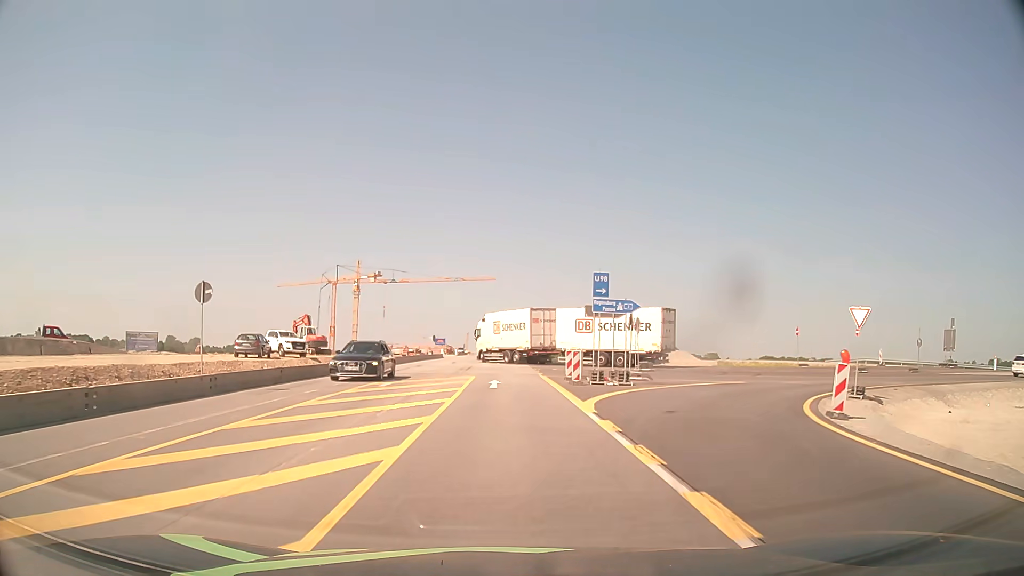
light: Day
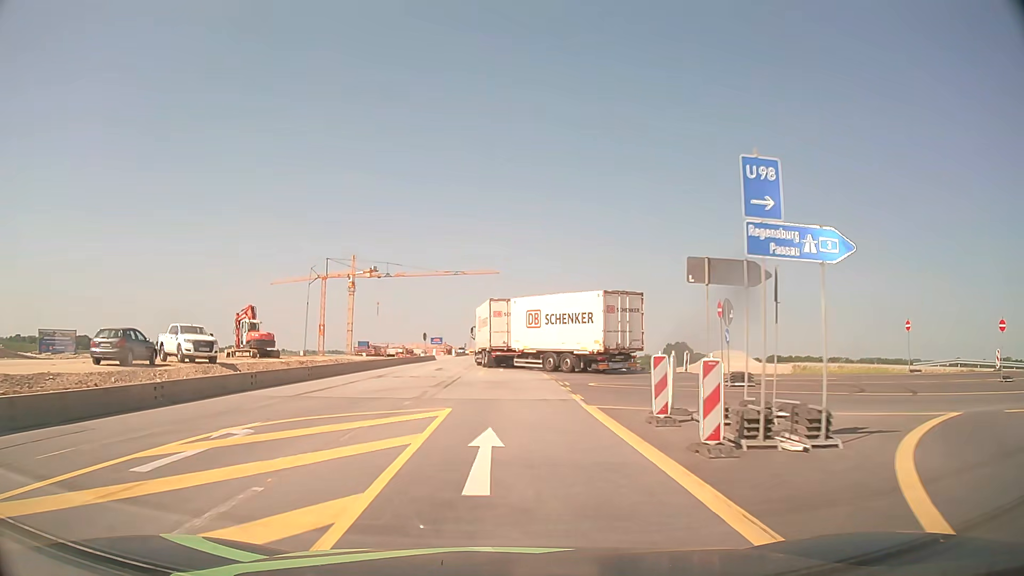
(0.0, +15.3) m; 0°
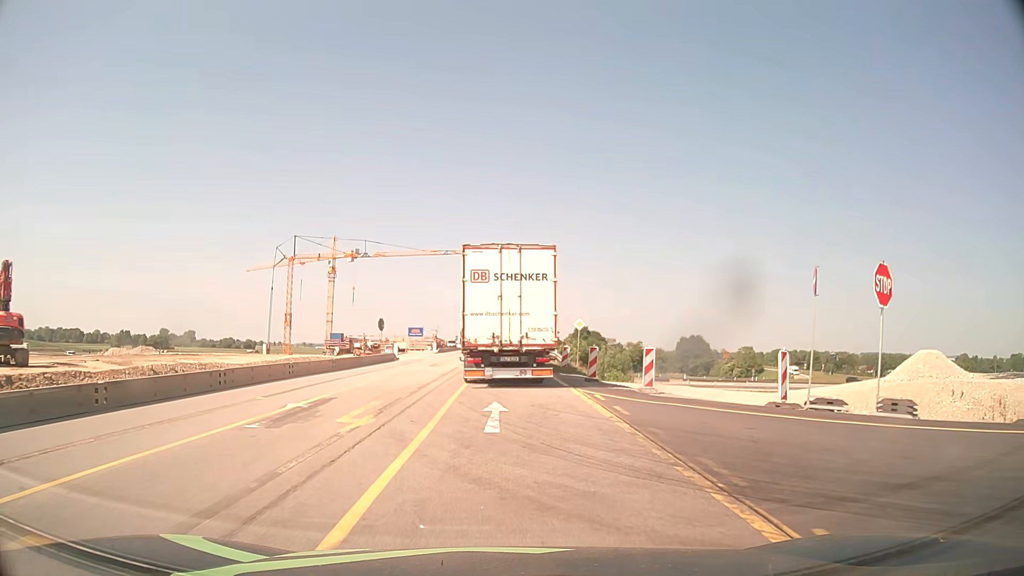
(-0.1, +26.0) m; 0°
(0, +10) (0, +20) (0, +30) (0, +40) (0, +50) (0, +60) (0, +70) (0, +80) (0, +90) (-1, +100) m
